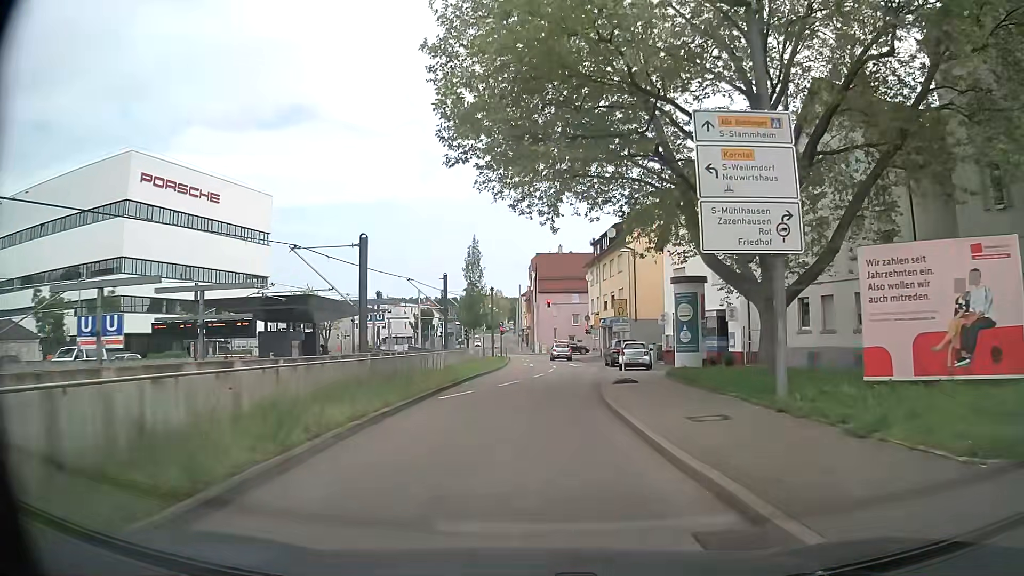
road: tertiary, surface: asphalt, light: Day
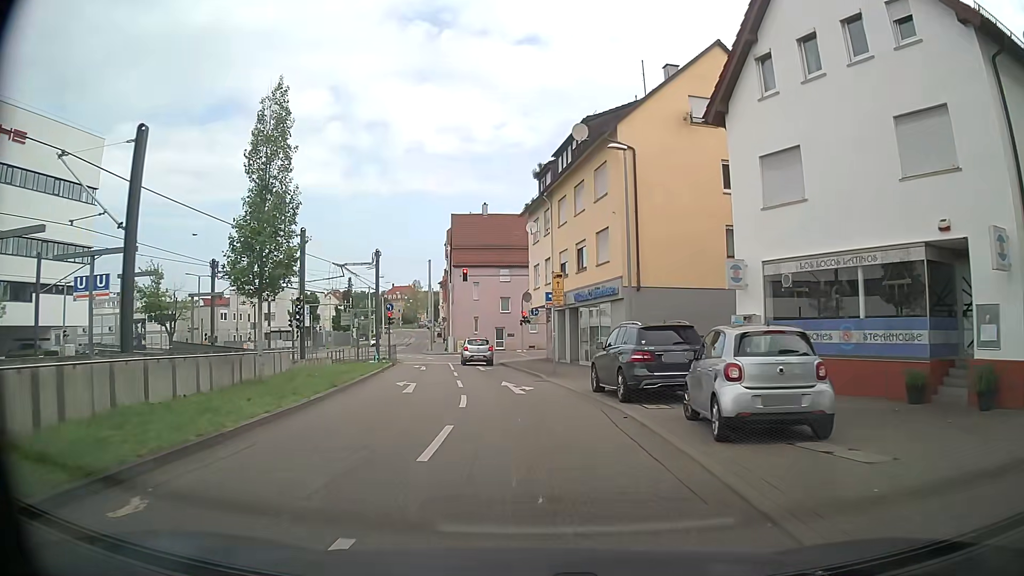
(+1.1, +26.5) m; +8°
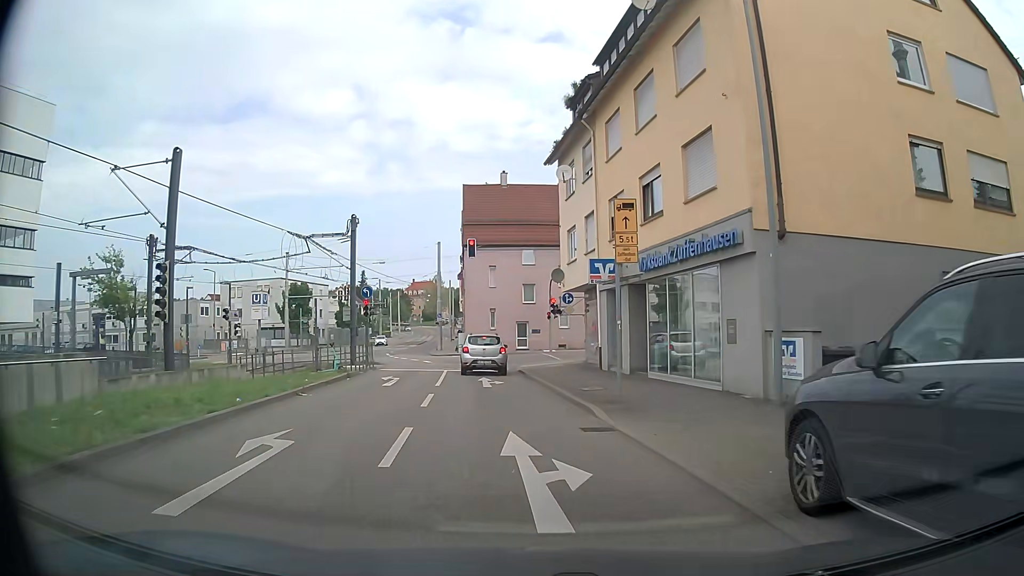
(-0.6, +12.6) m; -4°
